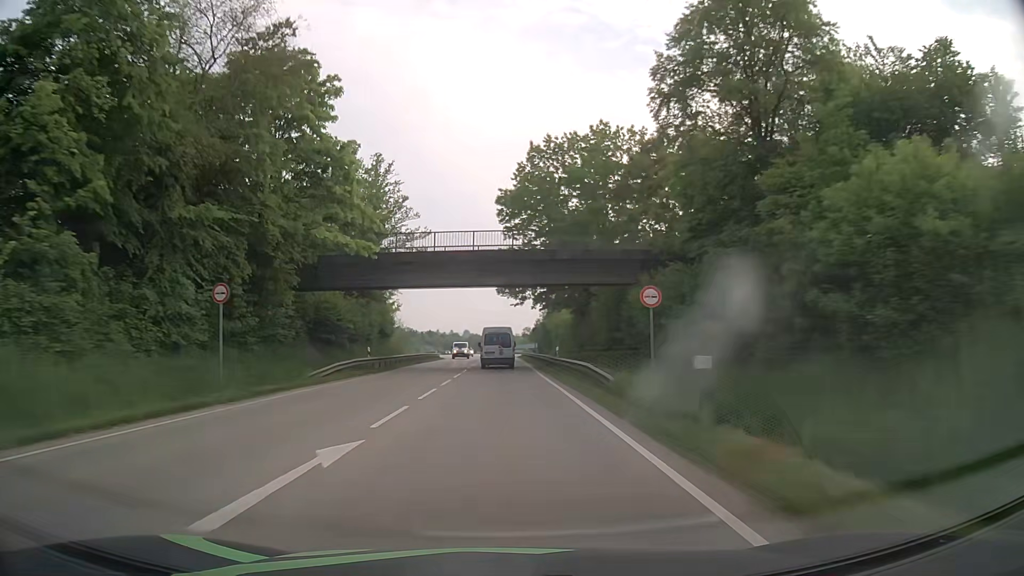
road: primary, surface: asphalt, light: Day
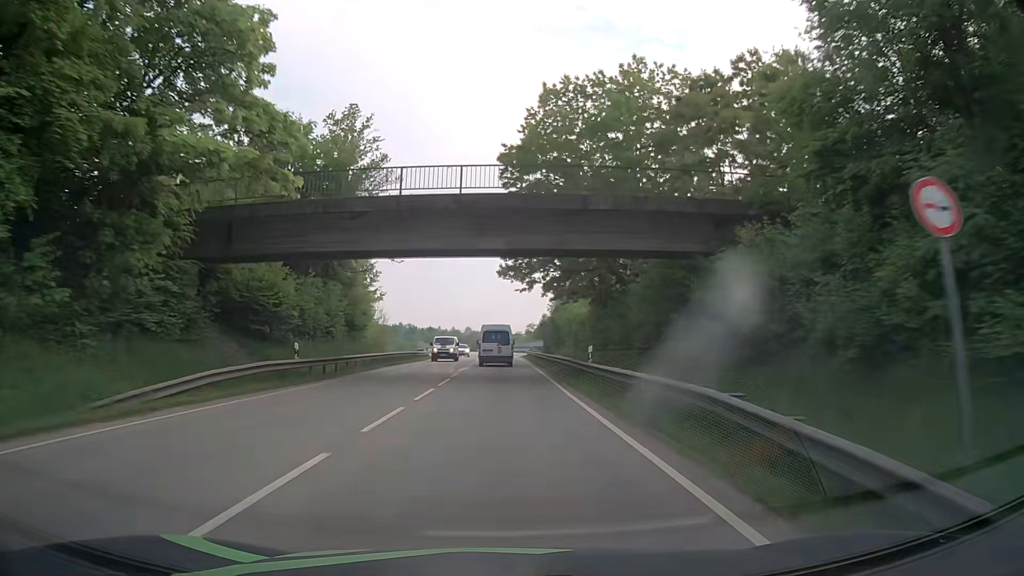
(0.0, +13.1) m; 0°
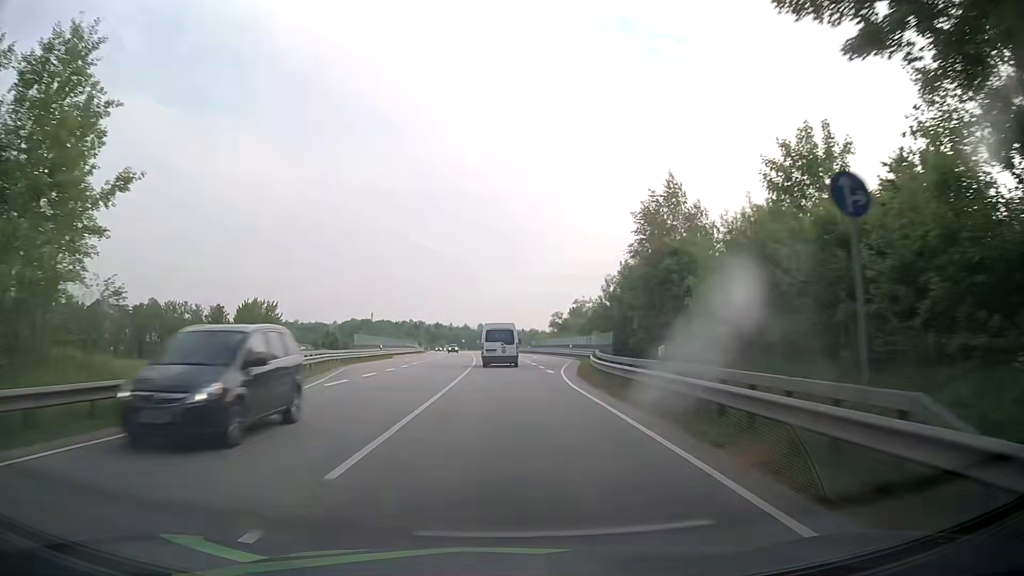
(-0.5, +51.6) m; -1°
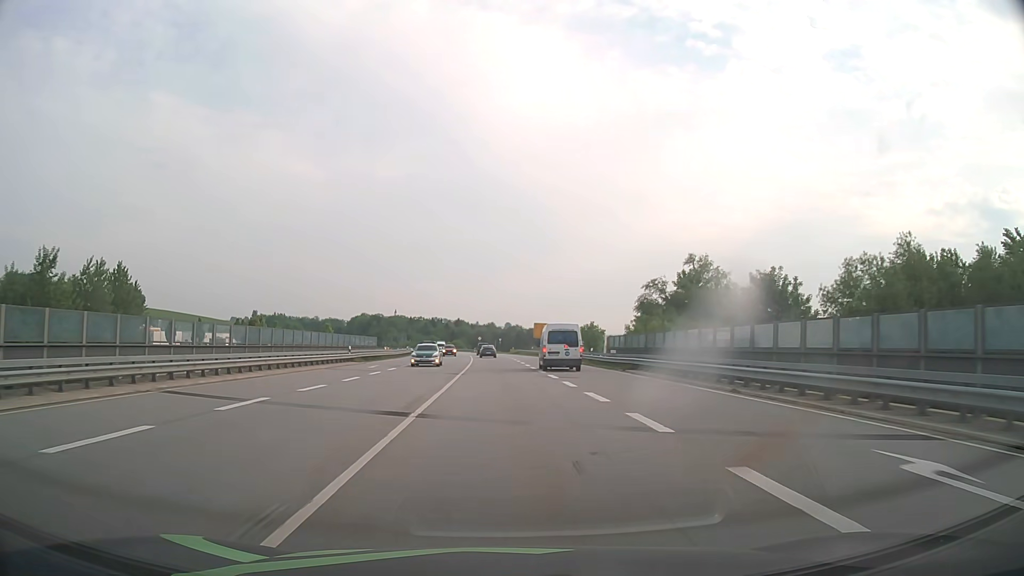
(-1.2, +62.5) m; -2°
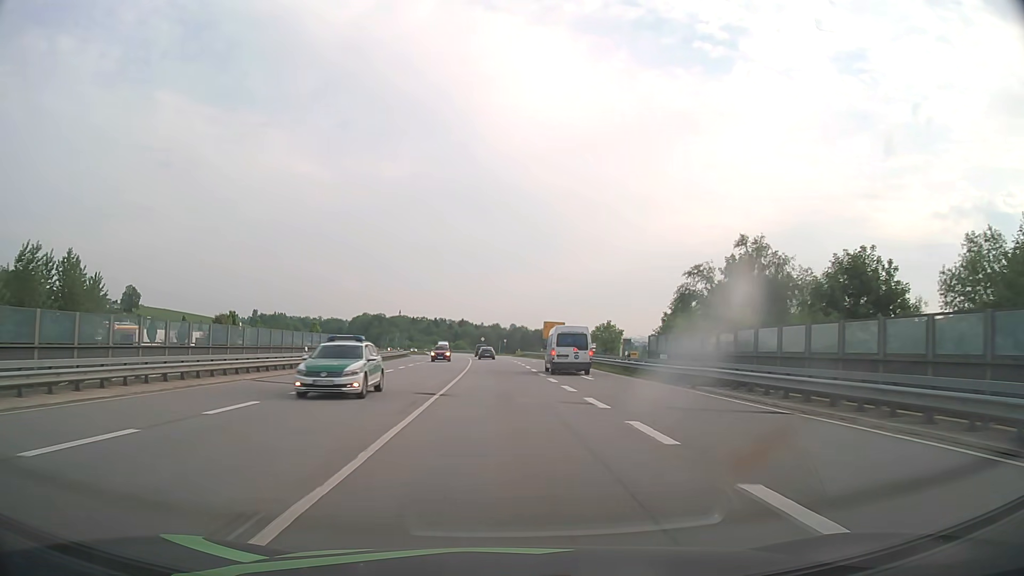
(0.0, +12.5) m; 0°
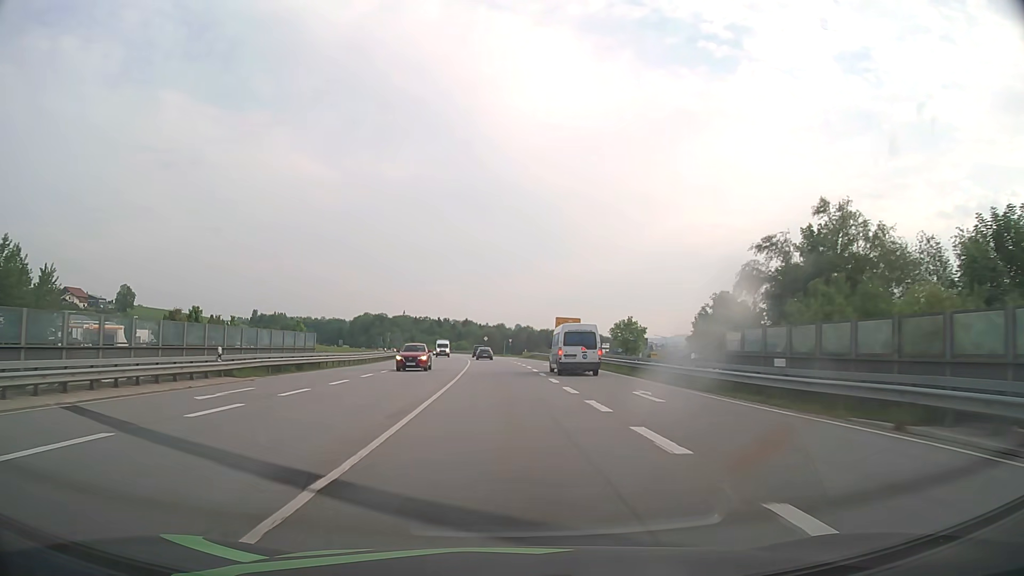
(0.0, +12.8) m; 0°
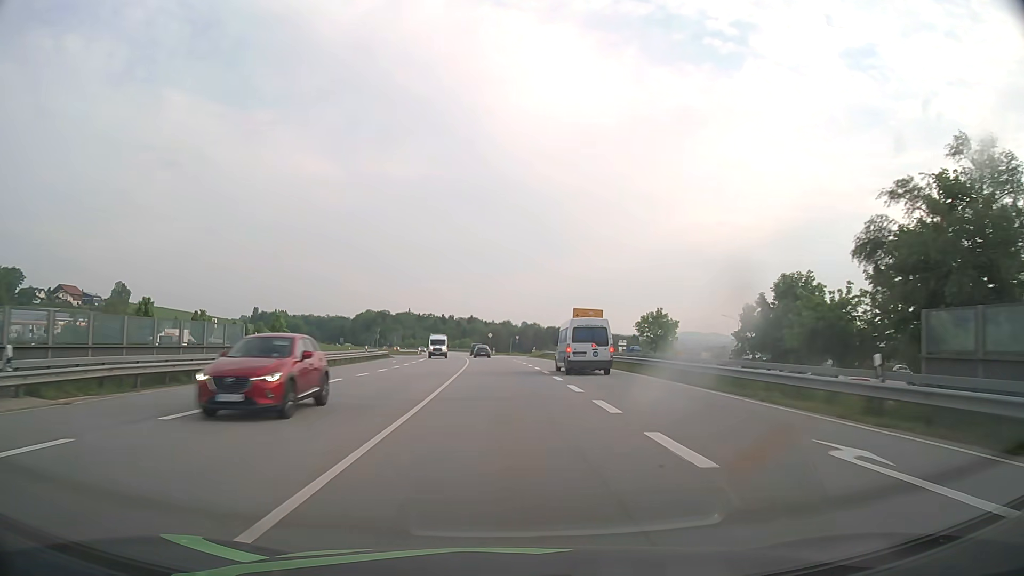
(-0.1, +13.1) m; 0°
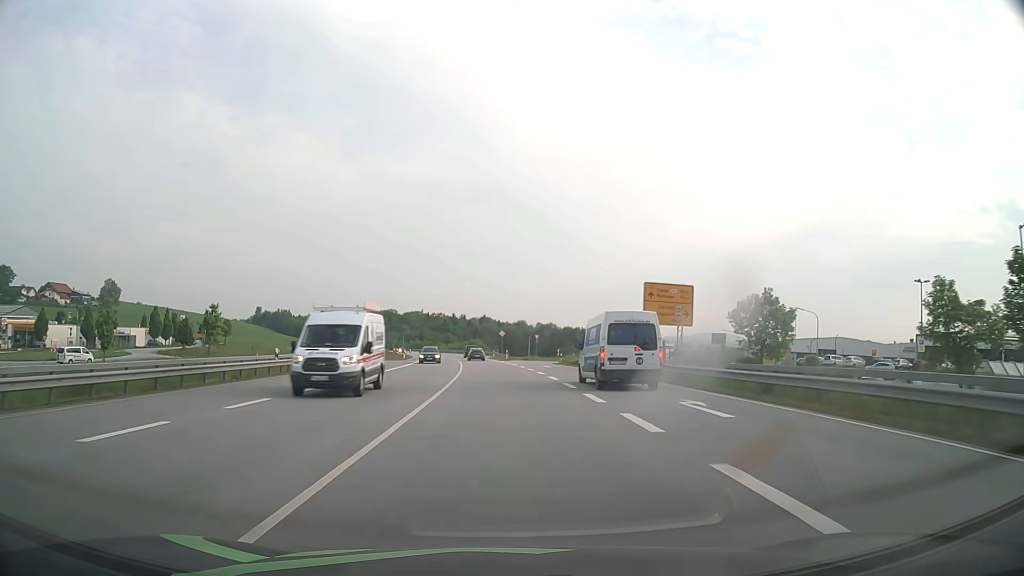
(-0.3, +27.0) m; -1°
(0, +10) (0, +20) (0, +30) (-1, +40) (-1, +50) (-2, +60) (-3, +70) (-4, +80) (-5, +90) (-6, +100) m
